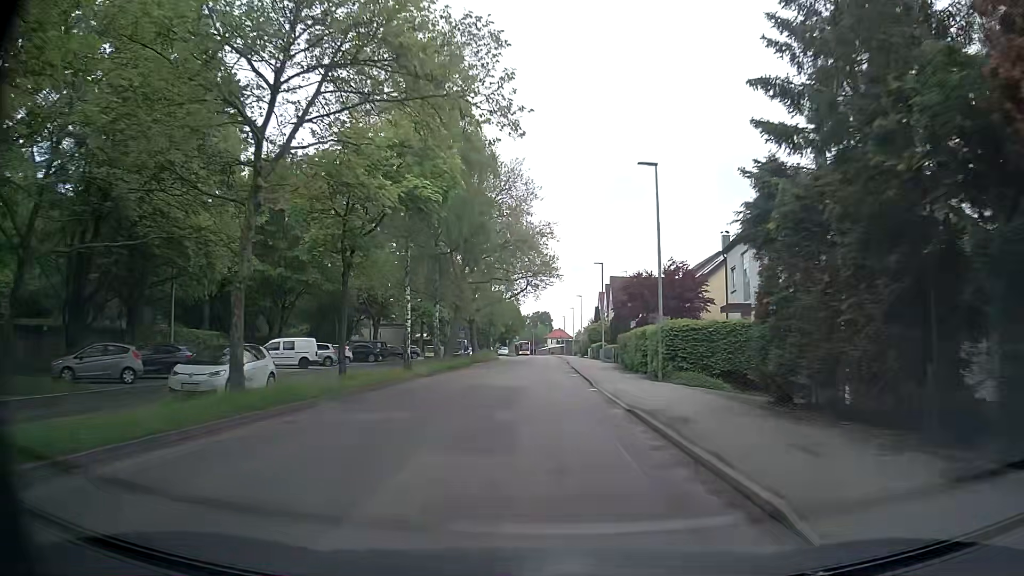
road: secondary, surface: asphalt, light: Day
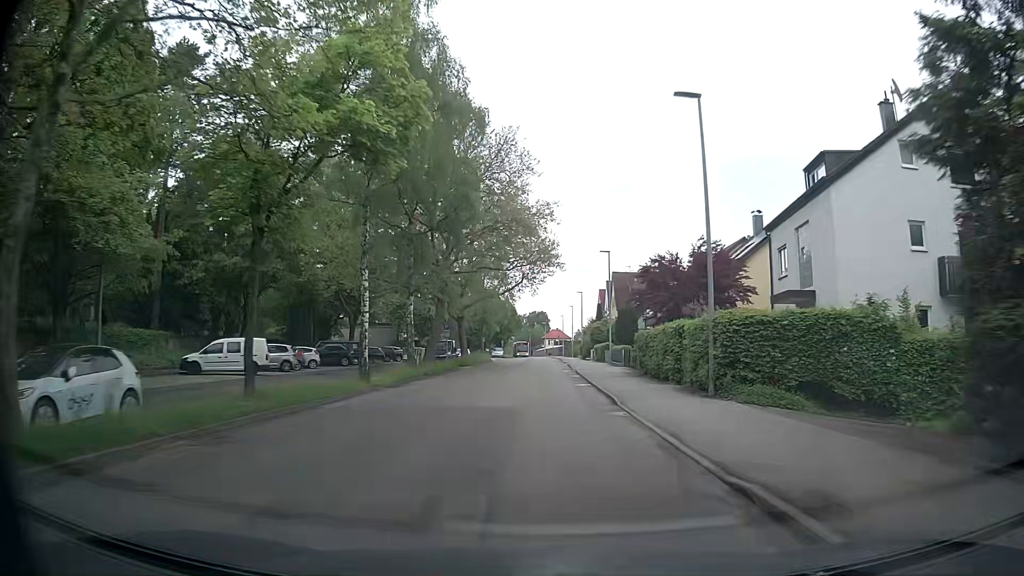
(0.0, +7.5) m; -1°
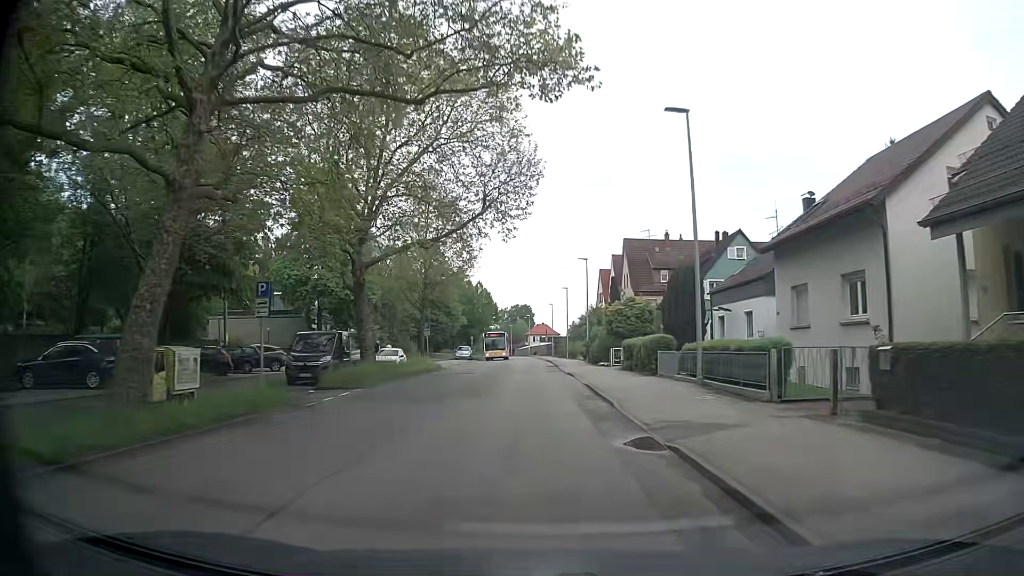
(+1.0, +29.9) m; +3°
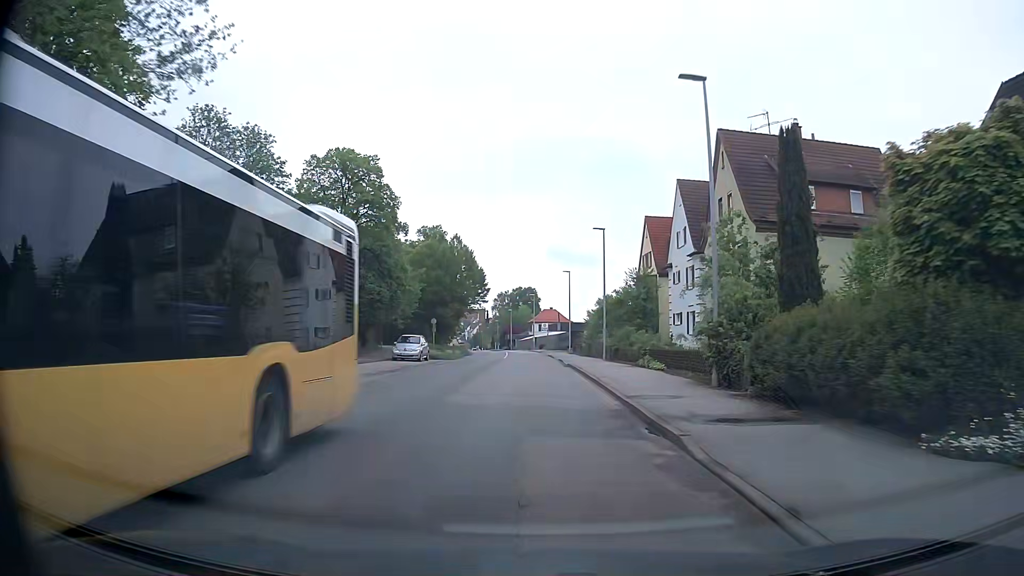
(-0.4, +36.4) m; -1°
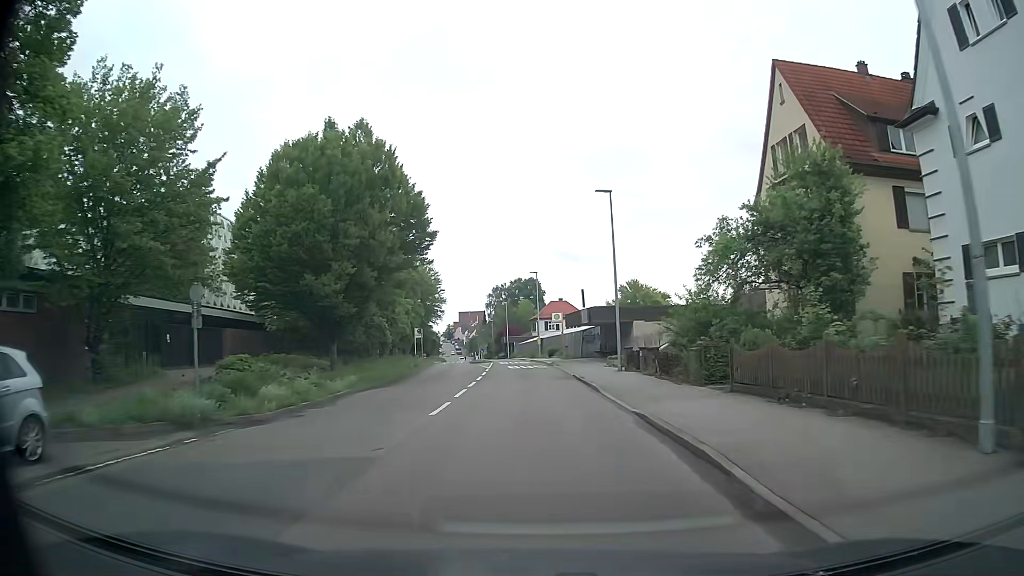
(0.0, +36.2) m; 0°
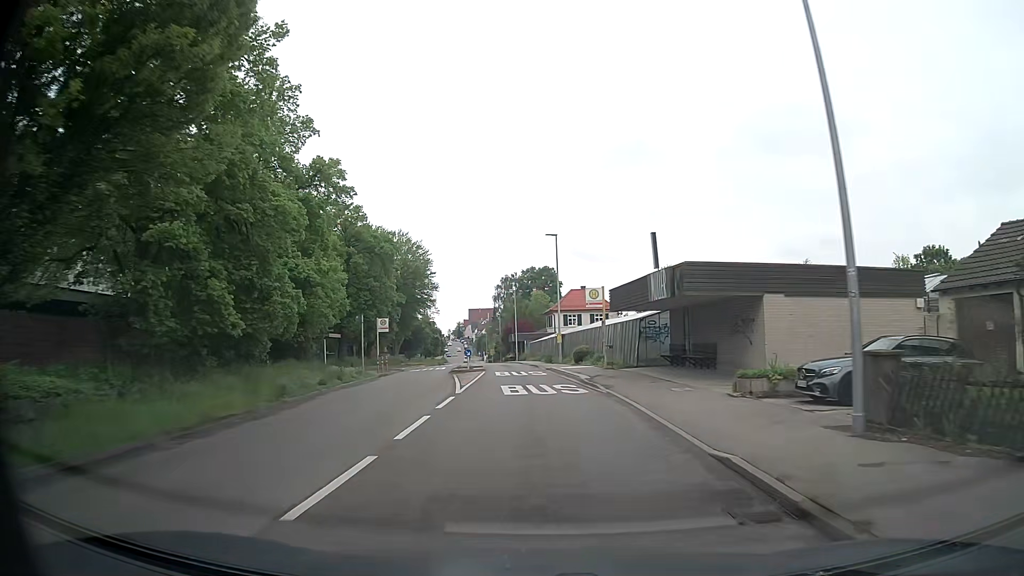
(-0.3, +21.8) m; -1°
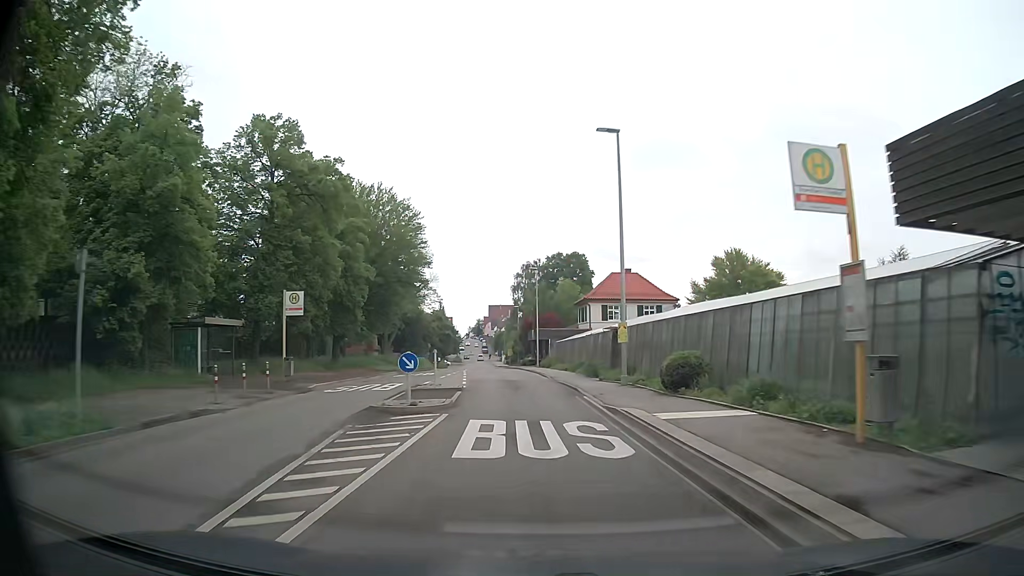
(-0.4, +21.6) m; -2°
